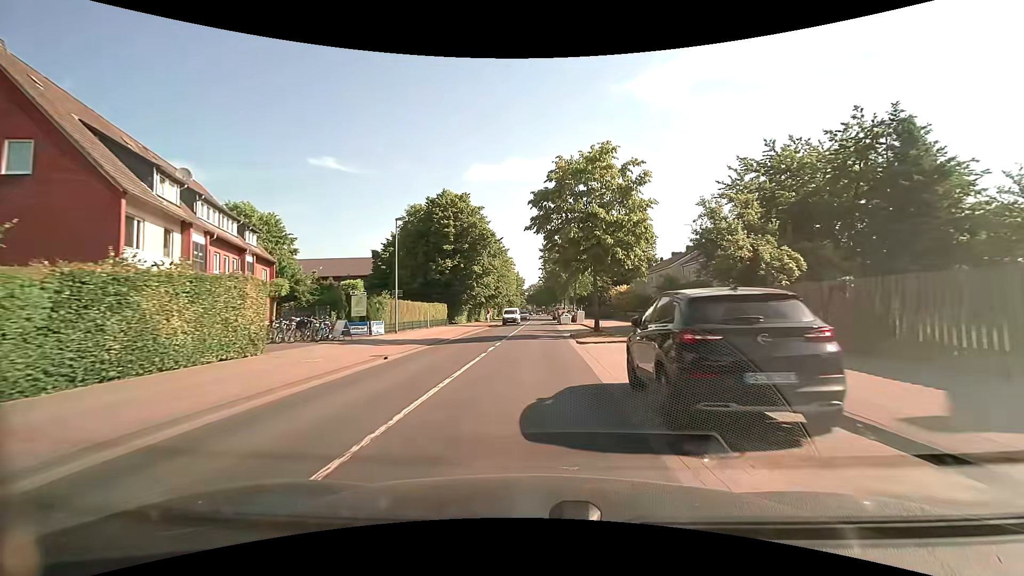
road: tertiary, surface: asphalt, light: Day
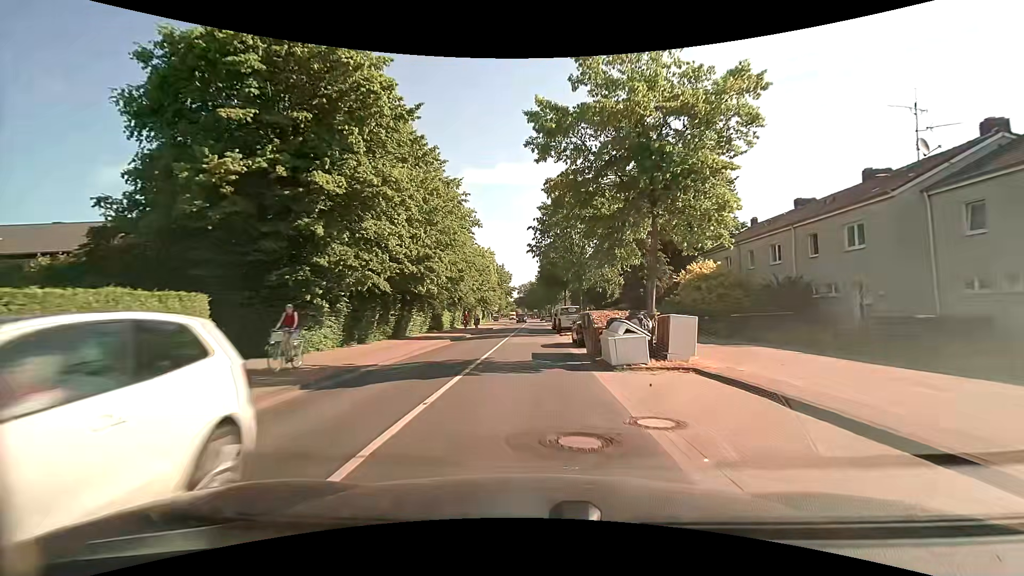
(+0.4, +36.1) m; +1°
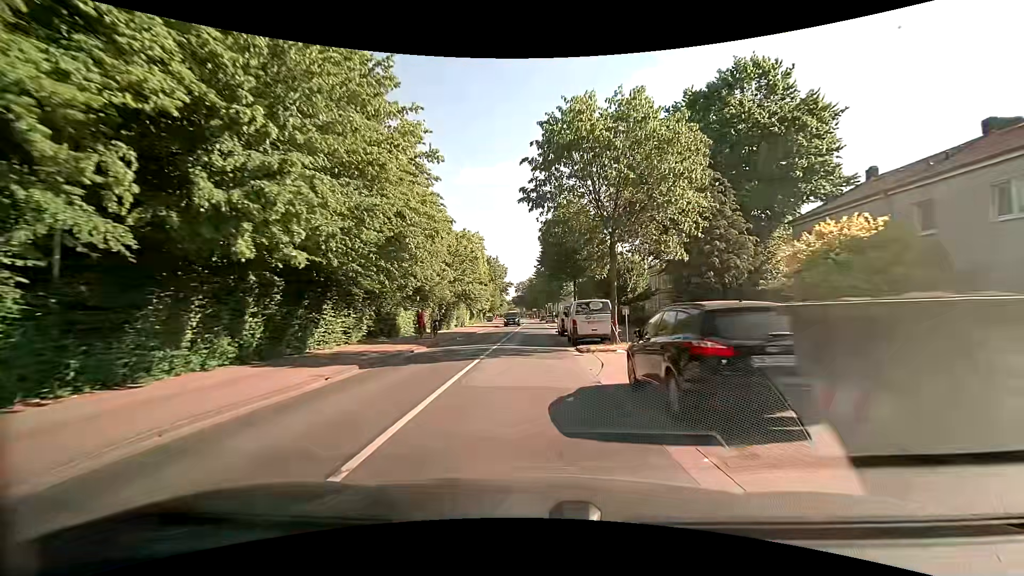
(0.0, +15.0) m; 0°
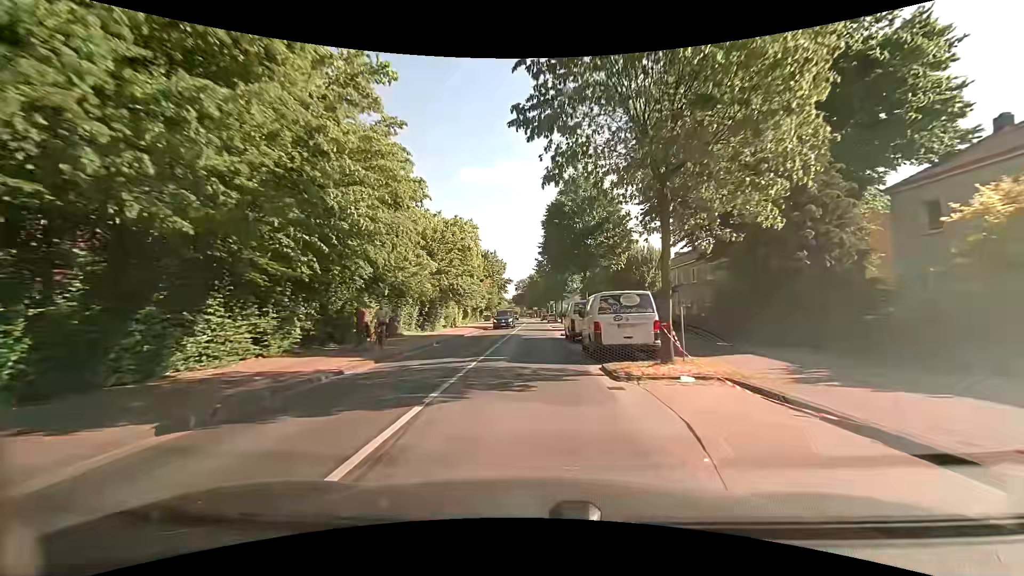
(0.0, +7.6) m; 0°
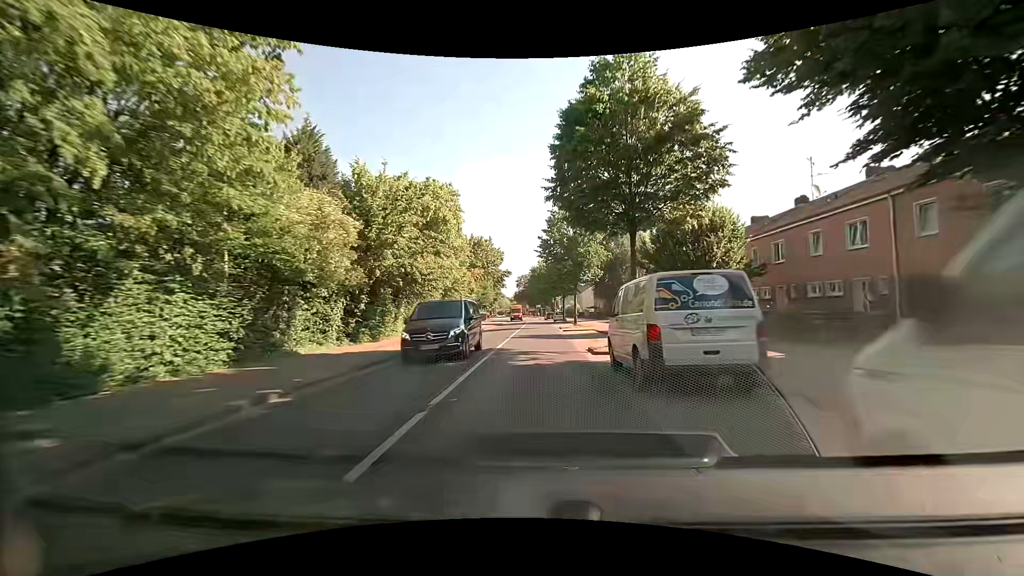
(-0.1, +15.3) m; 0°
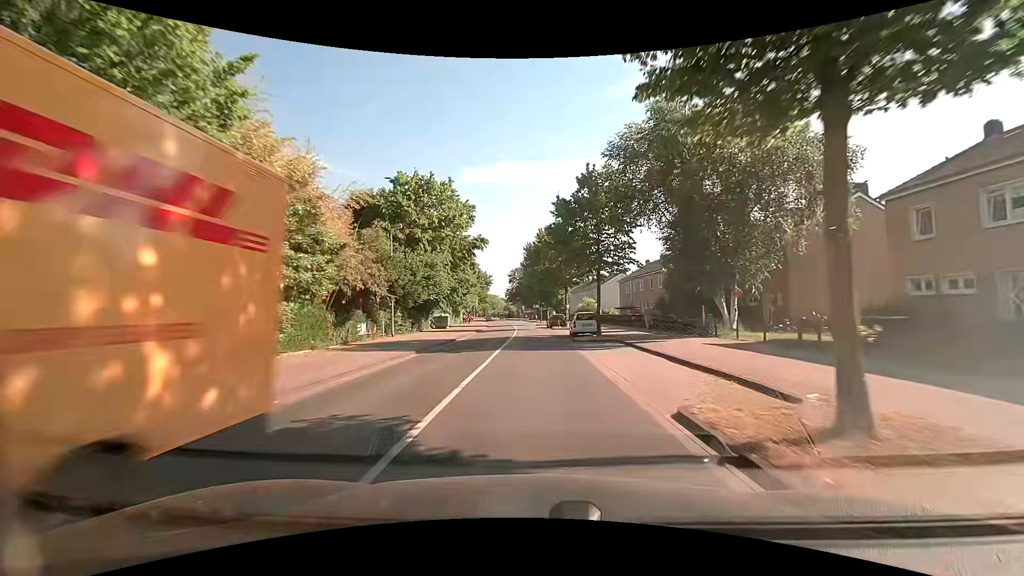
(0.0, +37.2) m; 0°
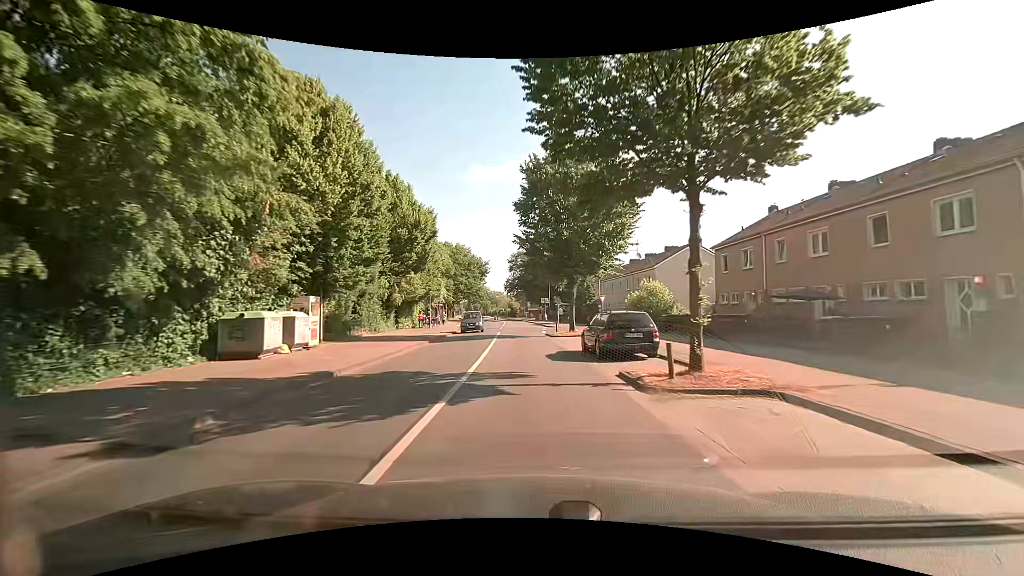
(-0.3, +36.7) m; -1°
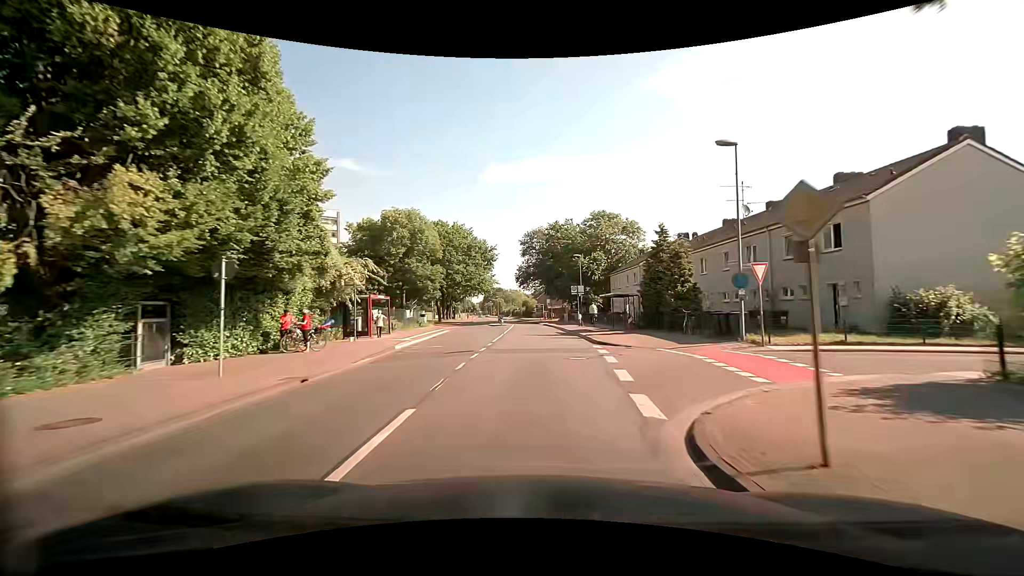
(-0.7, +29.8) m; -2°
(0, +10) (0, +20) (0, +30) (0, +40) (0, +50) (-1, +60) (-2, +70) (-3, +80) (-5, +90) (-6, +100) m
